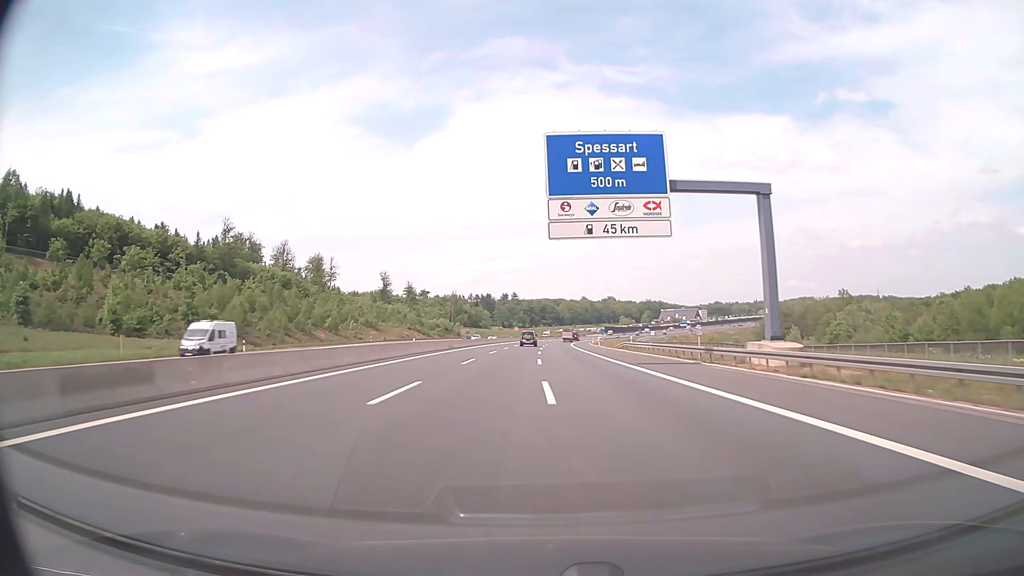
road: motorway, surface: asphalt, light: Day
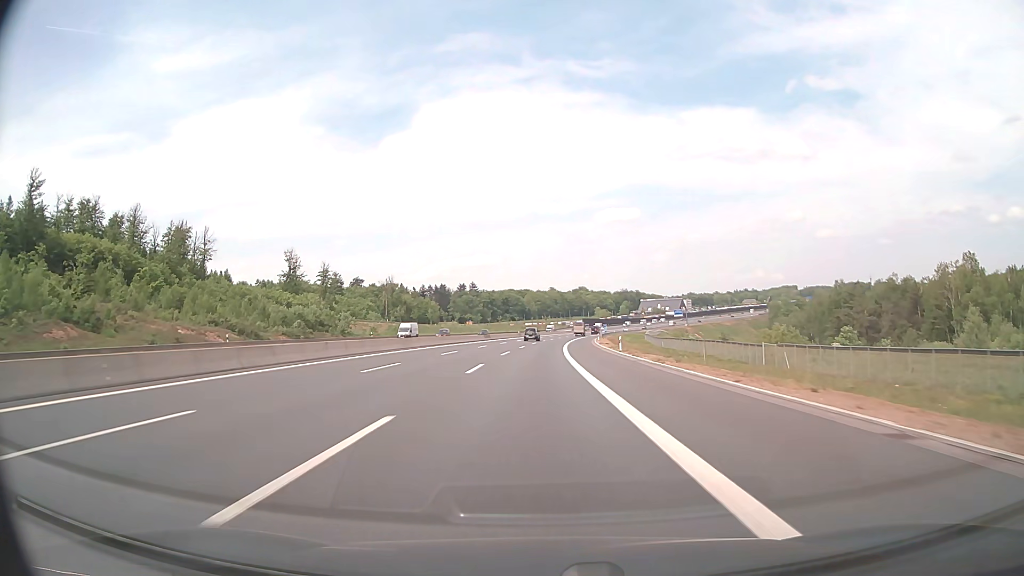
(+2.6, +97.8) m; +3°
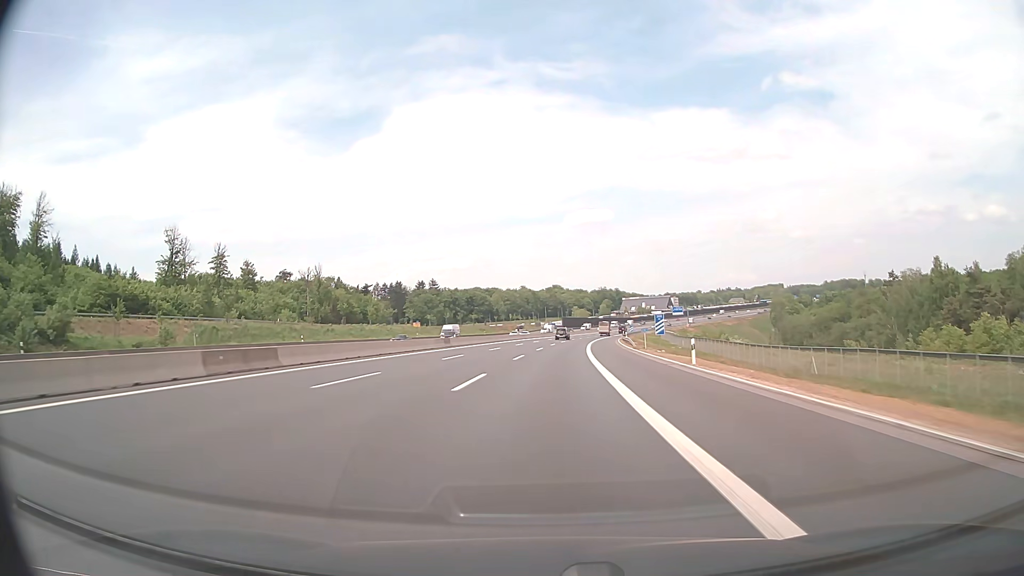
(+1.2, +78.1) m; +2°
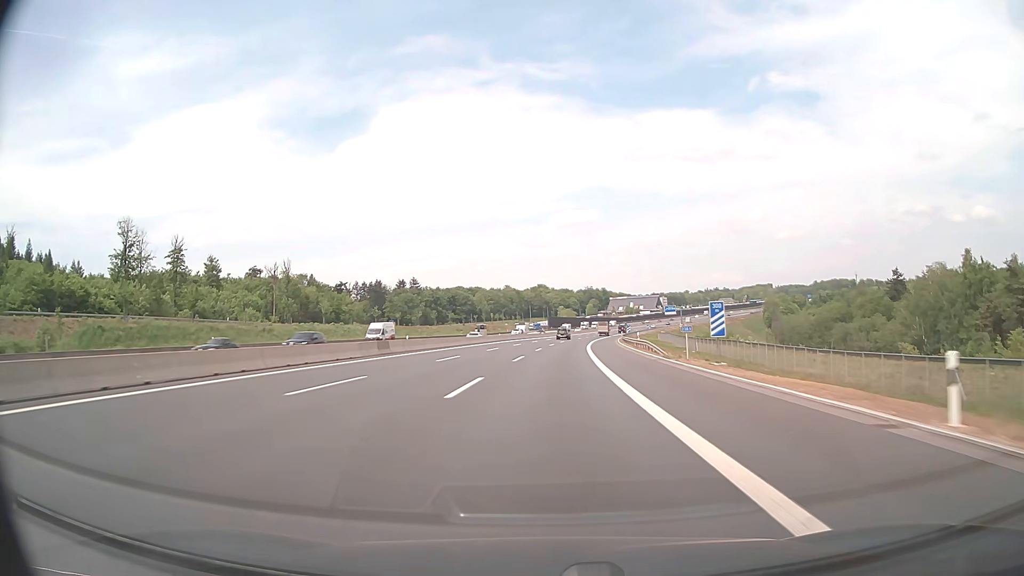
(+0.2, +19.5) m; +1°
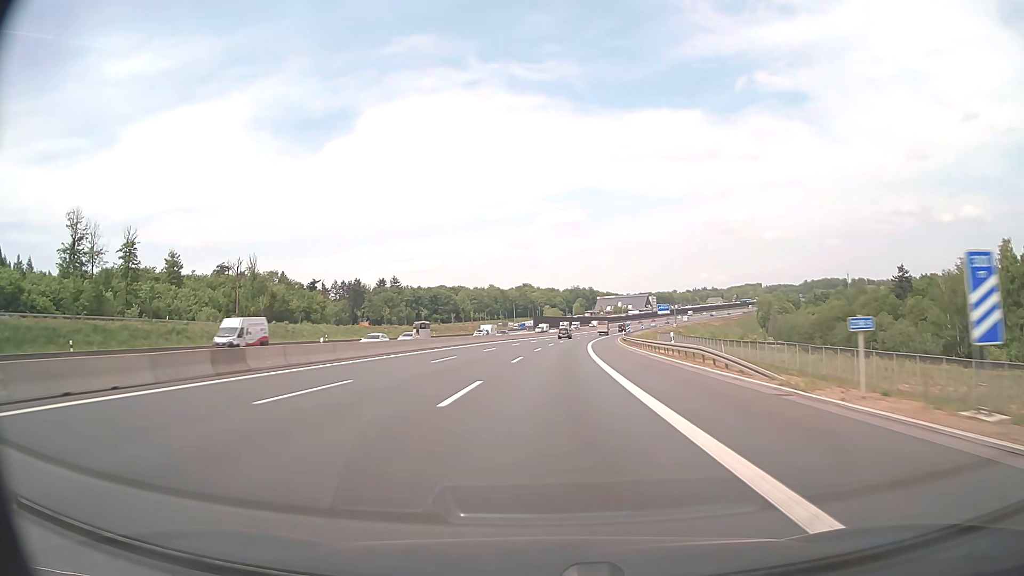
(+0.2, +19.5) m; +1°
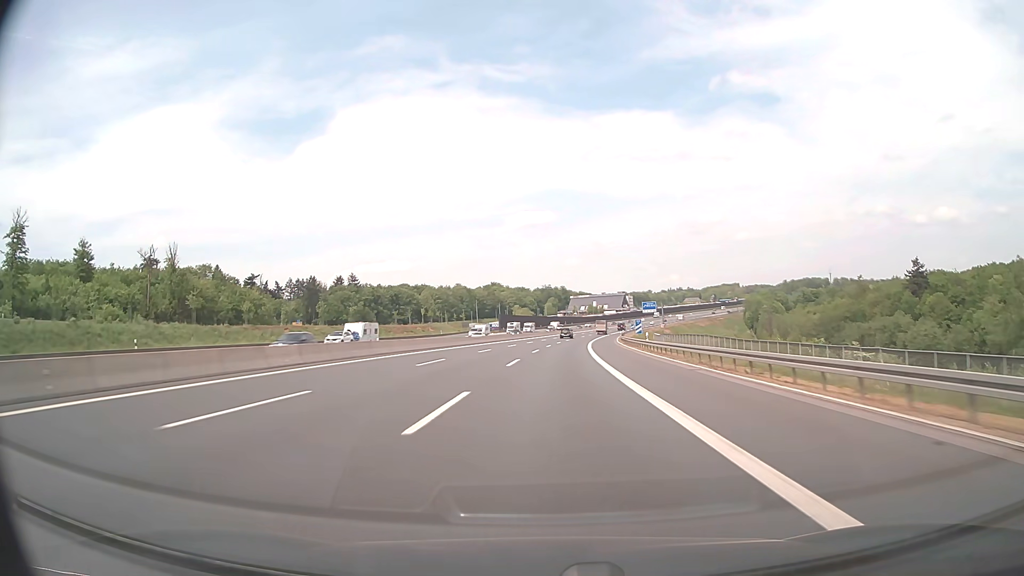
(+0.8, +39.0) m; +2°
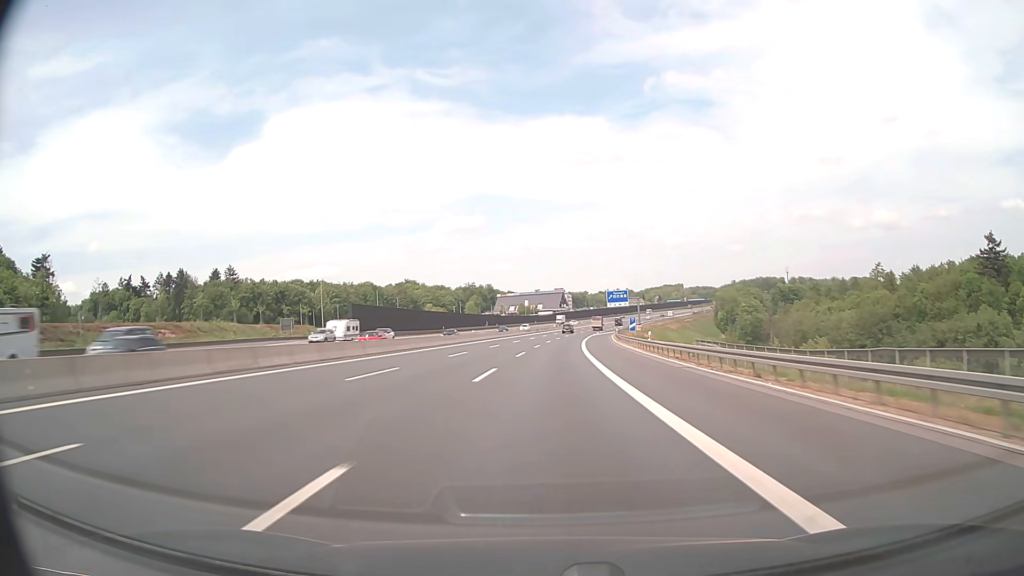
(+5.3, +97.3) m; +6°
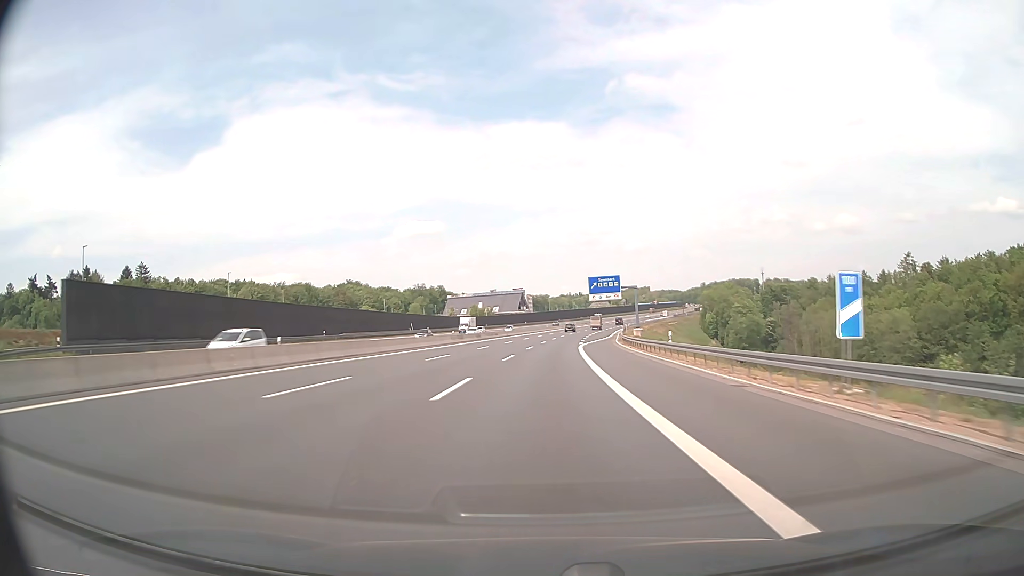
(+1.8, +58.5) m; +3°
(0, +10) (0, +20) (0, +30) (+1, +40) (+1, +50) (+2, +60) (+2, +70) (+3, +80) (+4, +90) (+5, +100) m
